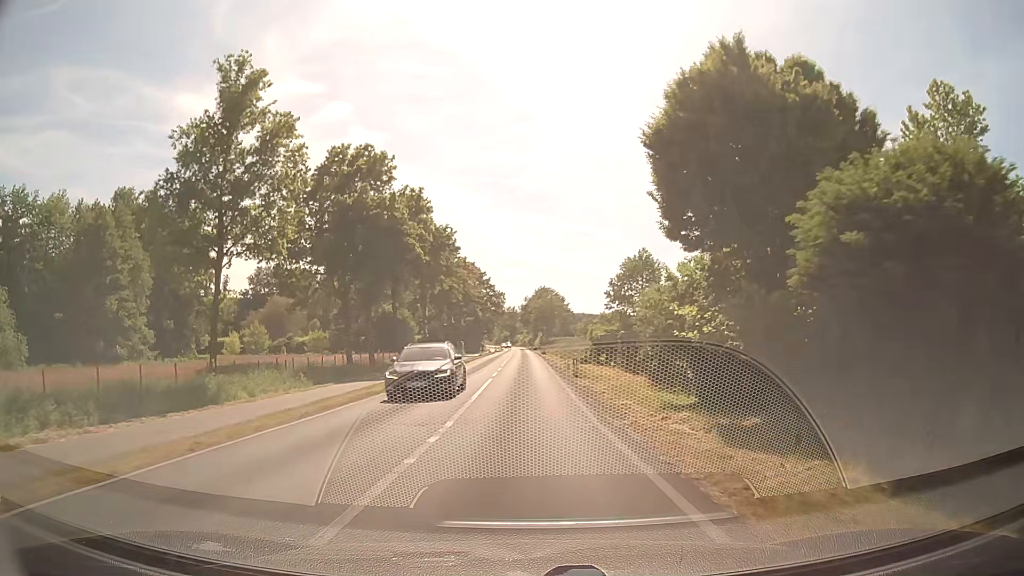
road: secondary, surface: asphalt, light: Day
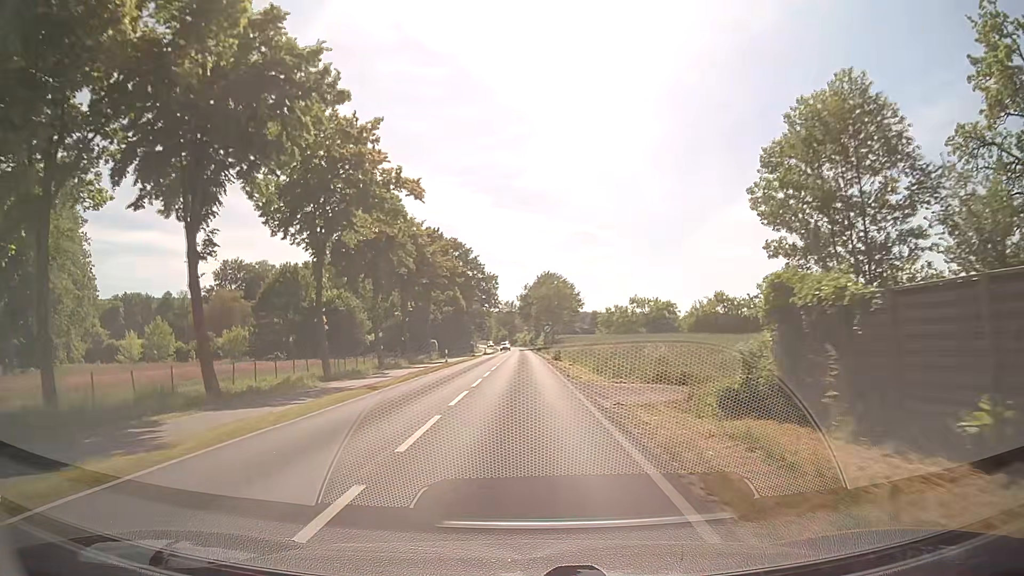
(-0.5, +33.6) m; -1°
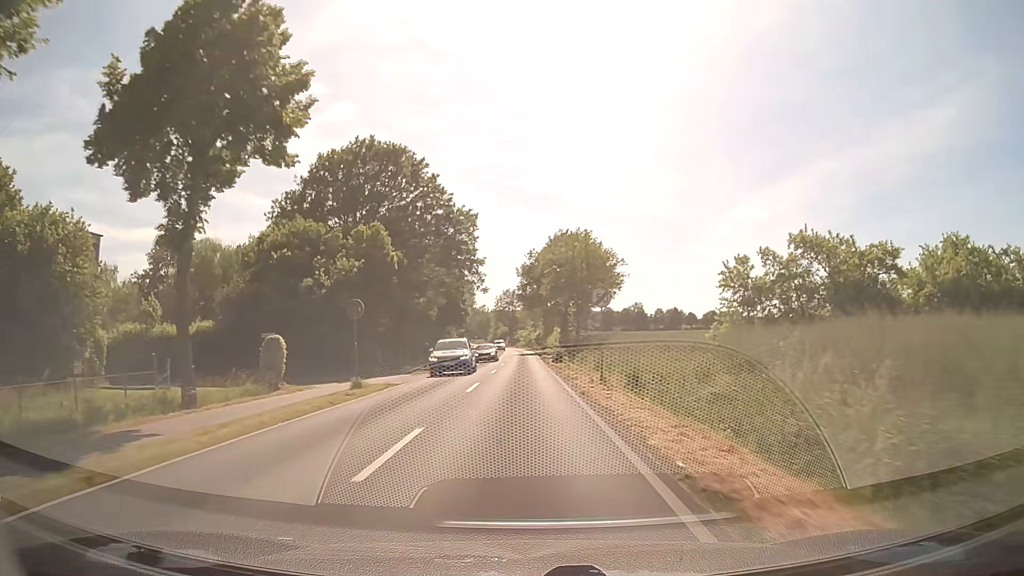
(-0.2, +50.4) m; -1°
